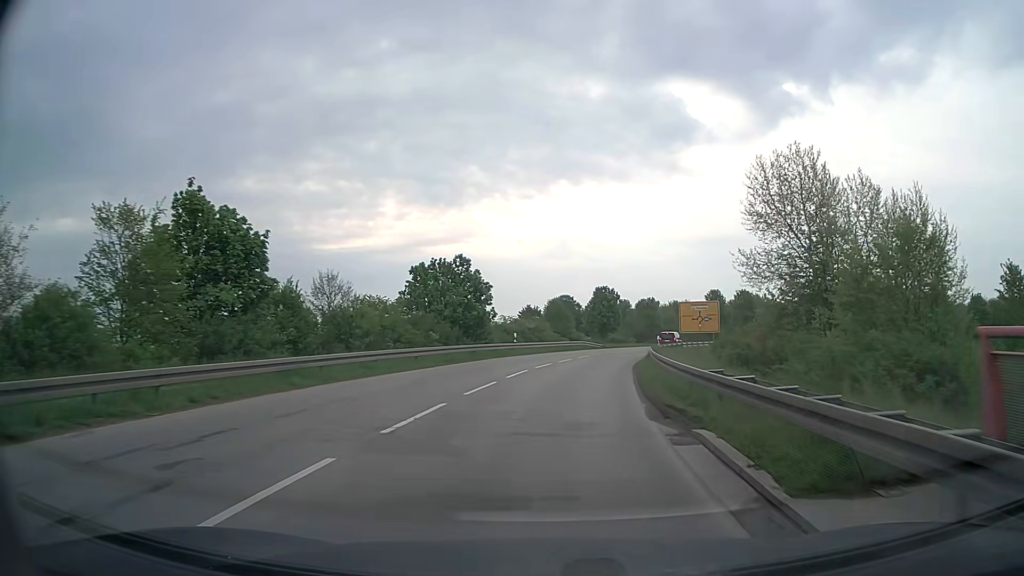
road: secondary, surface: asphalt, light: Day
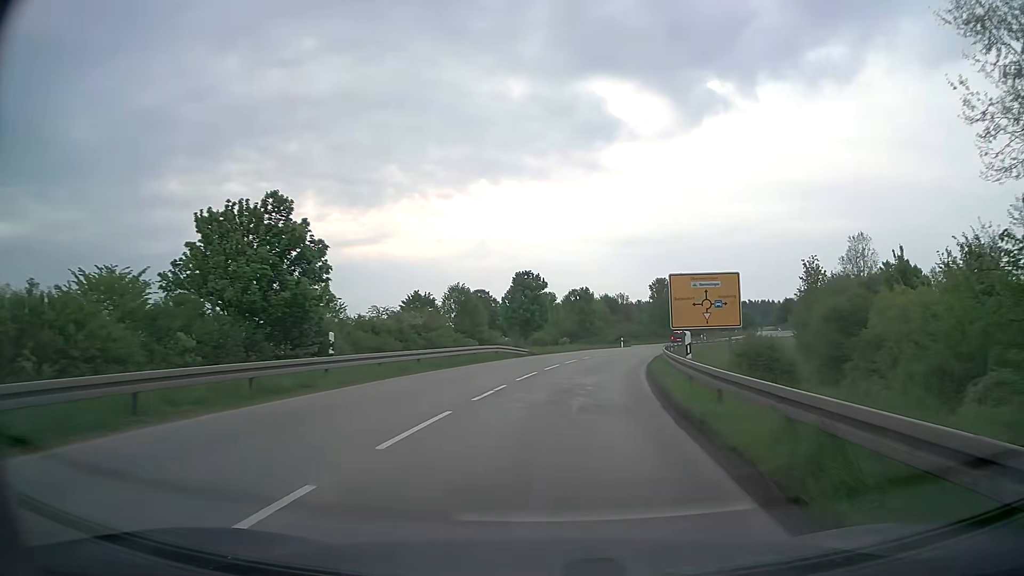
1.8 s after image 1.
(+1.5, +24.9) m; +7°
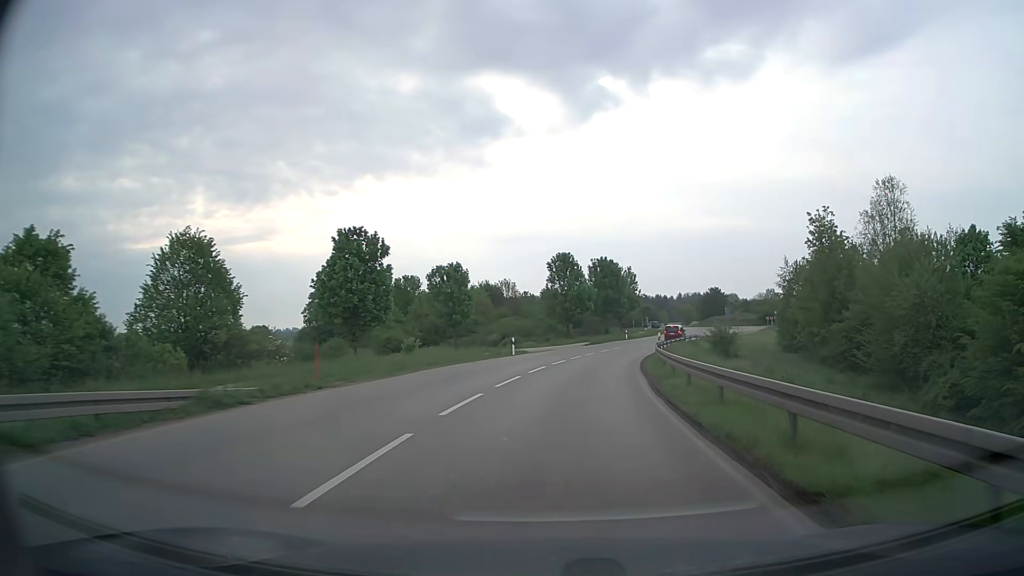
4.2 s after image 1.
(+2.7, +32.0) m; +10°
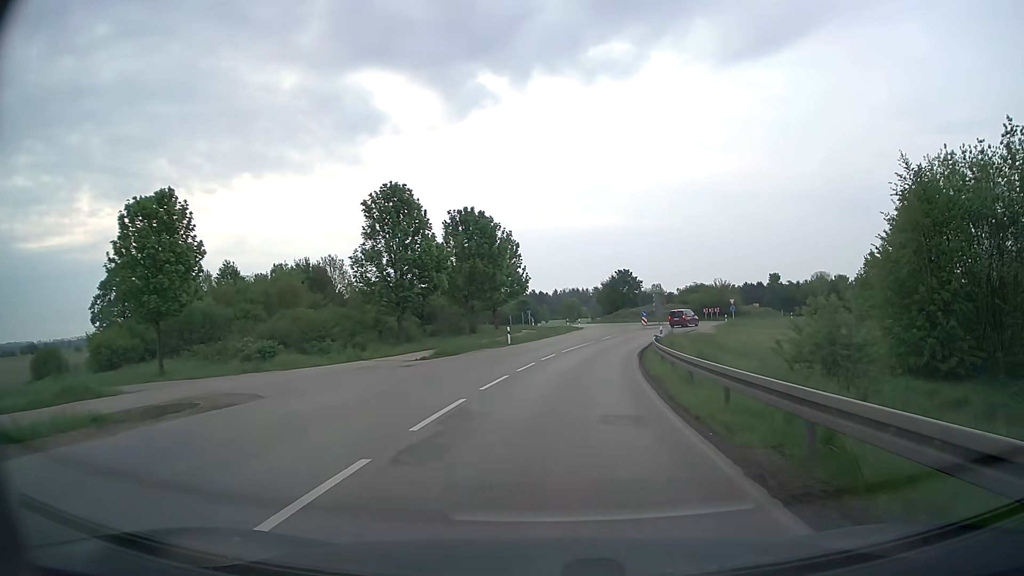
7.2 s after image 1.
(+3.5, +37.1) m; +11°
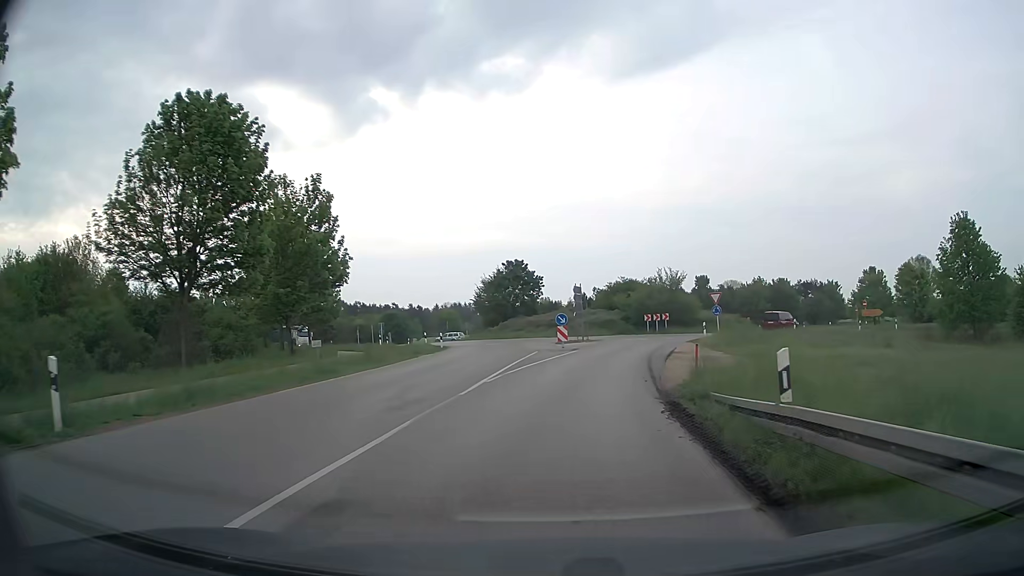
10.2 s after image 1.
(+2.7, +32.5) m; +10°
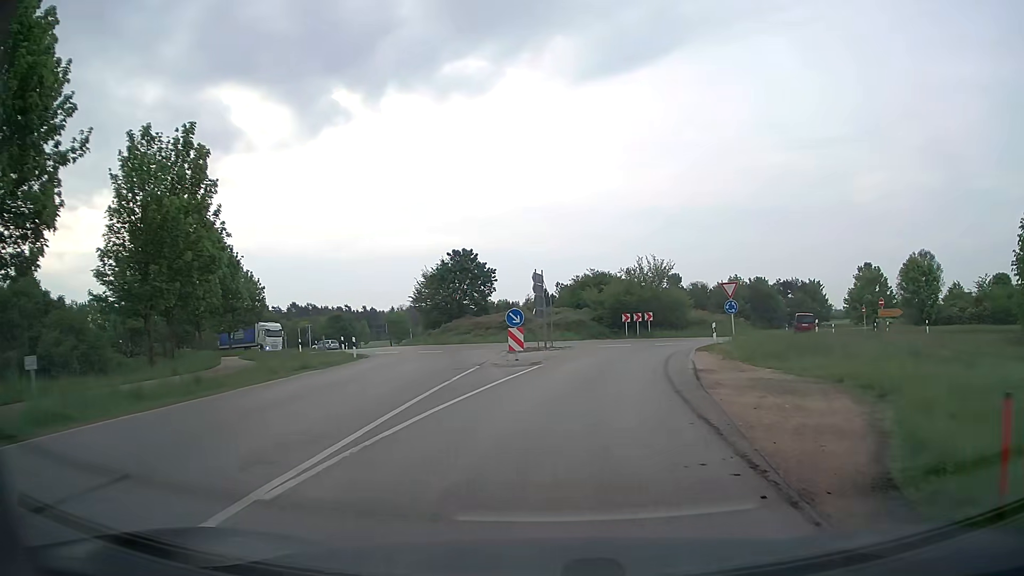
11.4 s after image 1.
(+0.3, +11.4) m; +3°
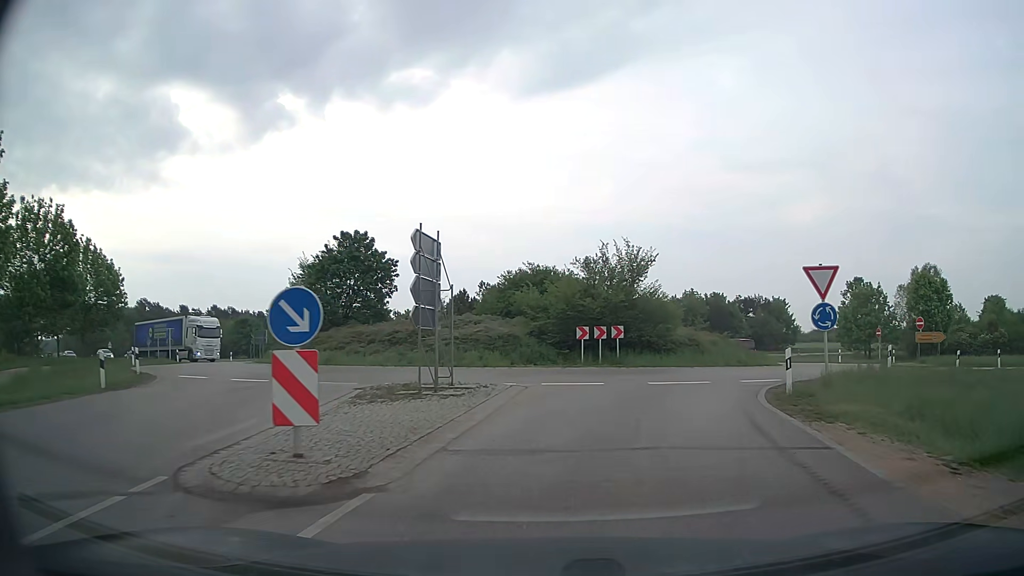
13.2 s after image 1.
(+0.7, +15.9) m; +5°
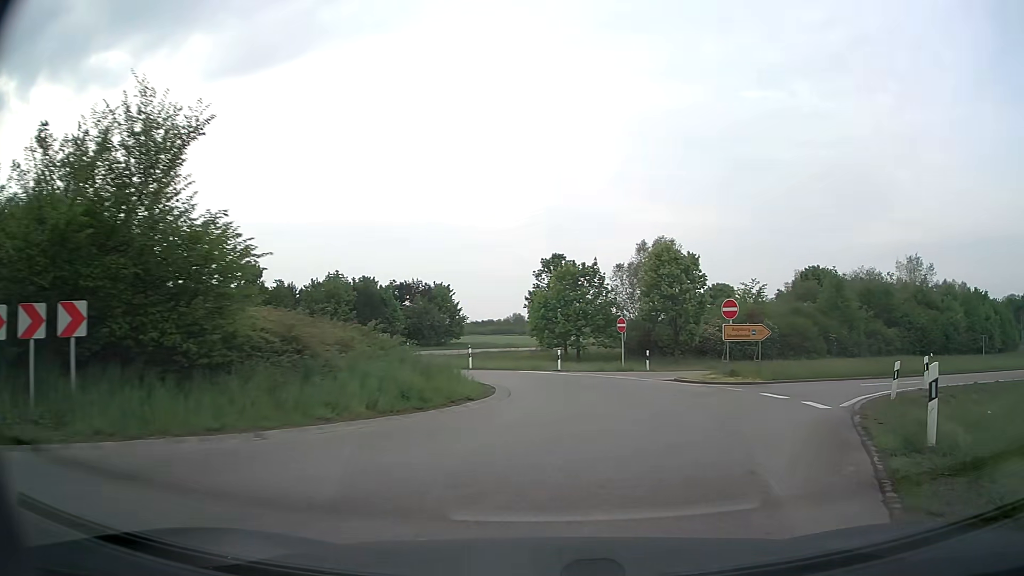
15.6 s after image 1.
(+4.5, +18.5) m; +29°
(+1, +10) (+1, +20) (-3, +29) (-9, +37) (-14, +46) (-15, +56) (-14, +65) (-11, +75) (-6, +84) (-1, +92) m
